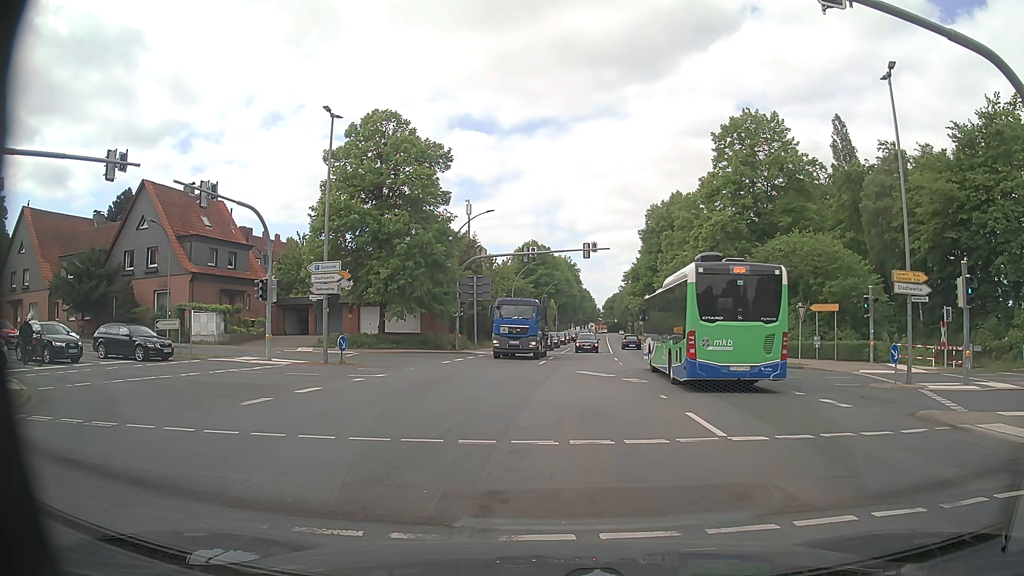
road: primary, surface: asphalt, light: Day
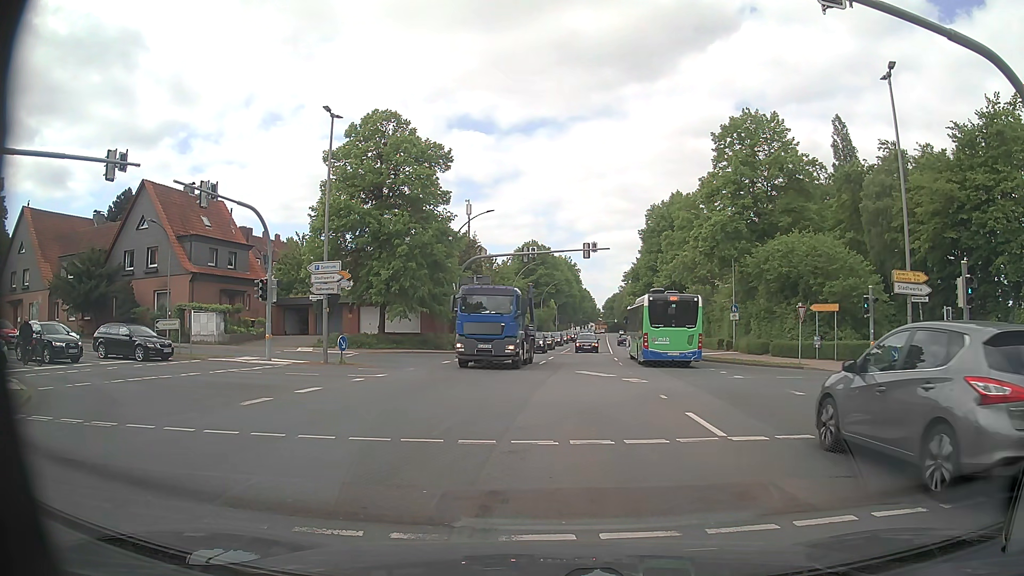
(0.0, 0.0) m; 0°
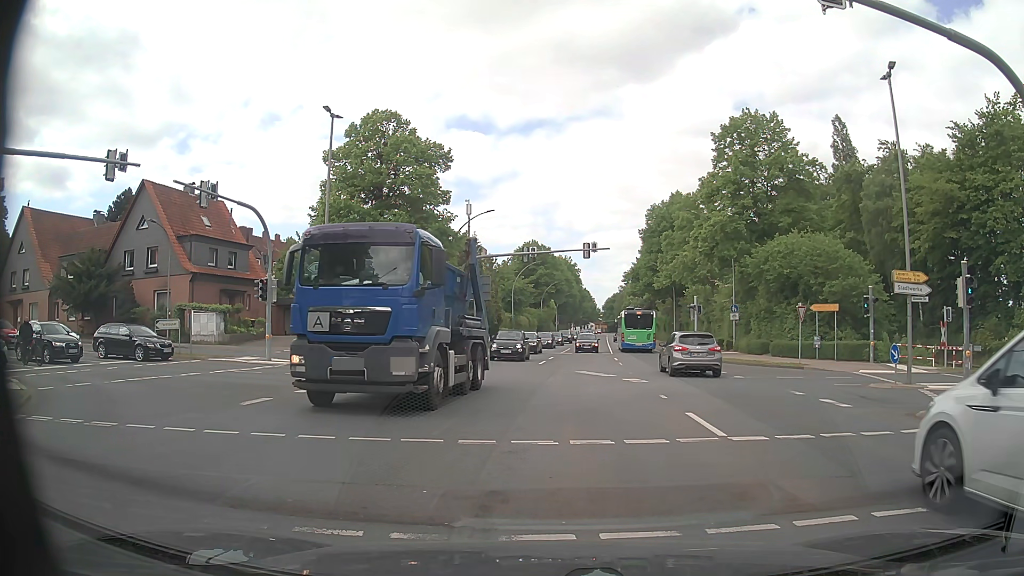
(0.0, 0.0) m; 0°
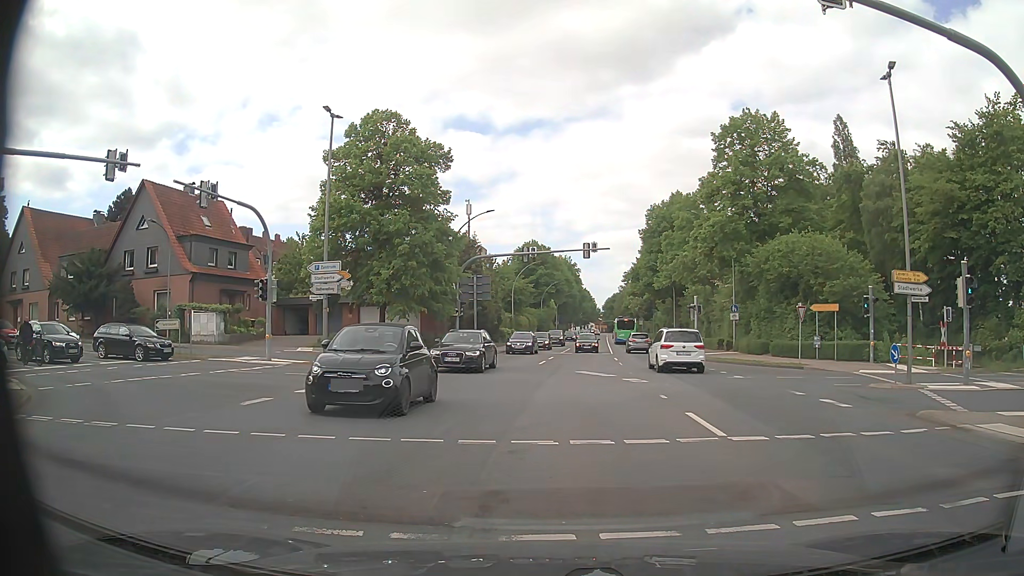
(0.0, 0.0) m; 0°
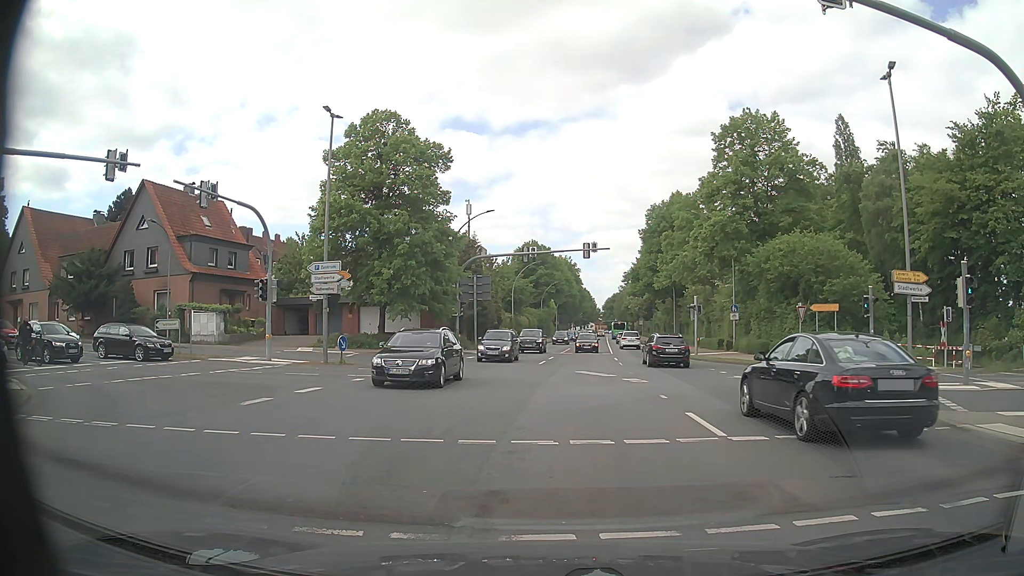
(0.0, 0.0) m; 0°
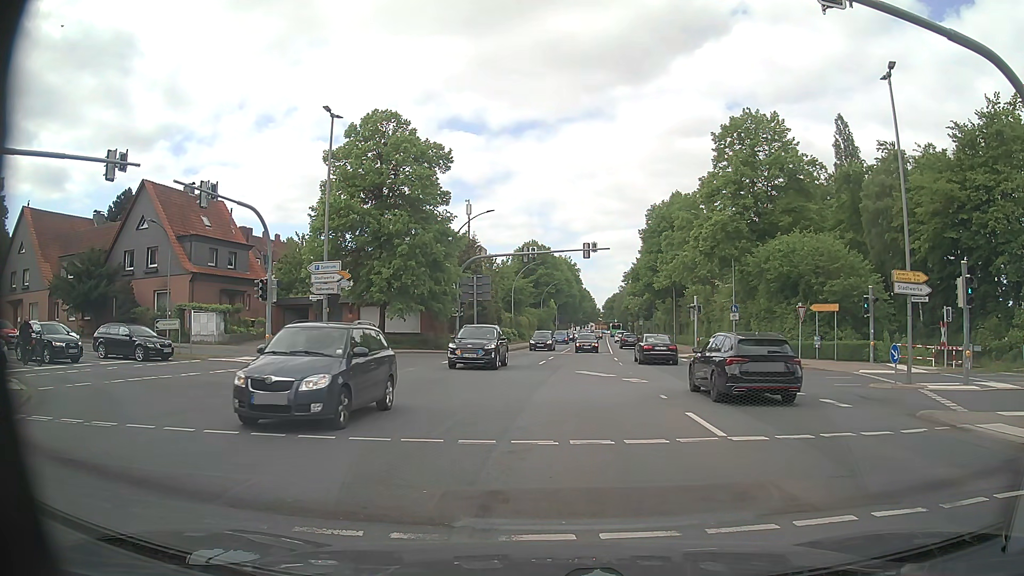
(0.0, 0.0) m; 0°
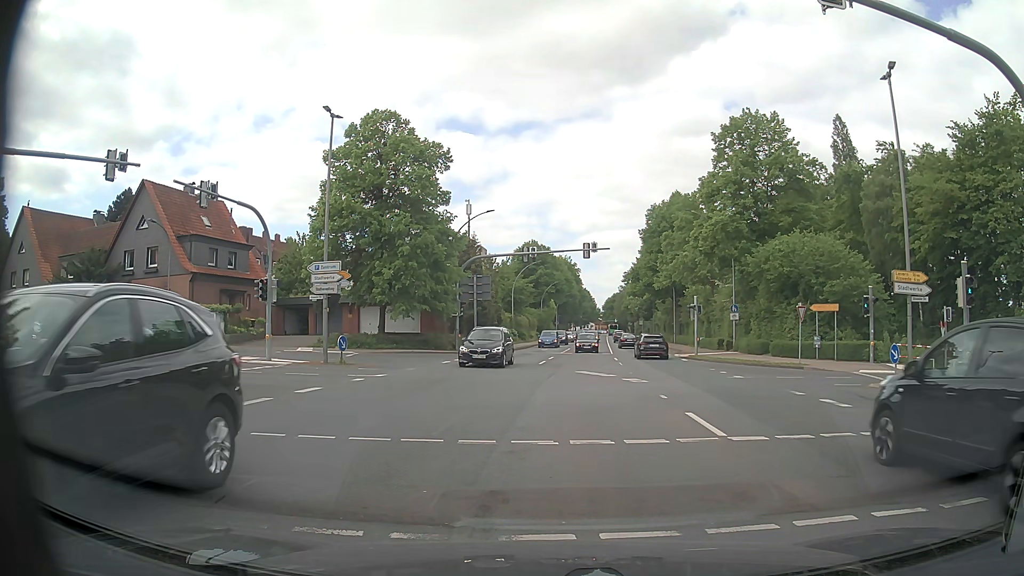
(0.0, 0.0) m; 0°
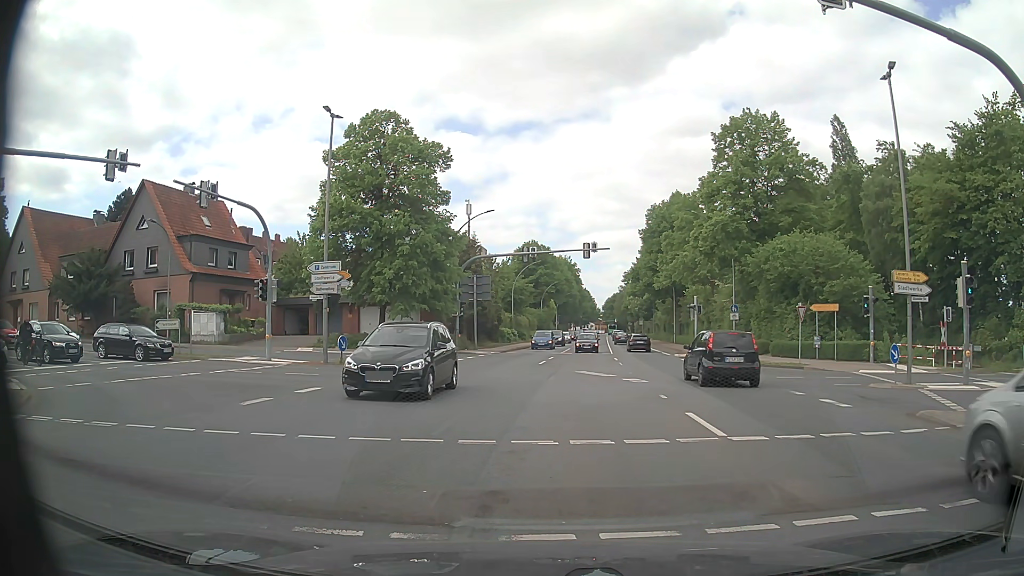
(0.0, 0.0) m; 0°
(0, +10) (0, +20) (-4, +29) (-13, +32) (-23, +33) (-33, +34) (-43, +36) (-53, +37) (-62, +39) (-72, +41) m
